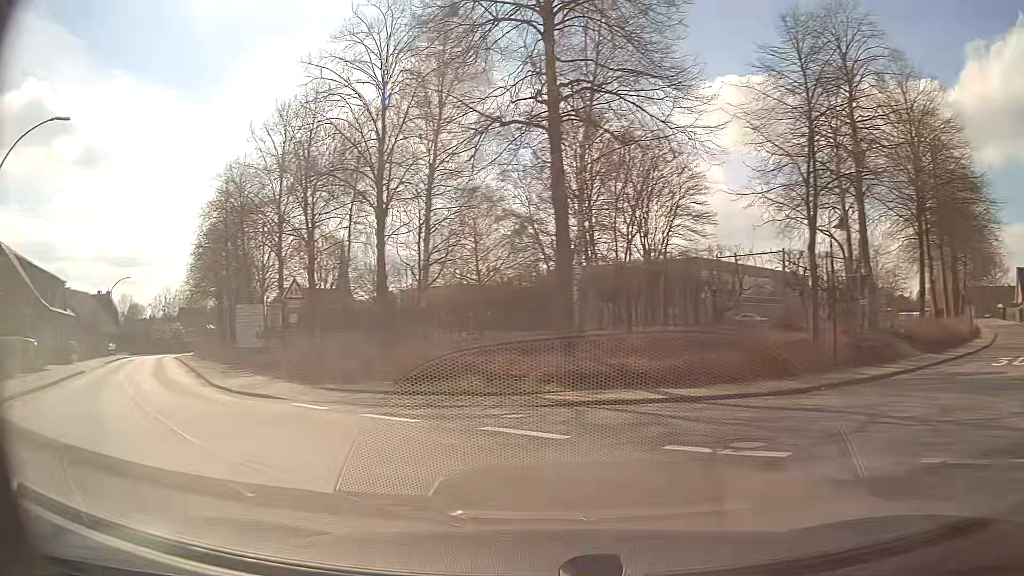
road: secondary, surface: asphalt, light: Day
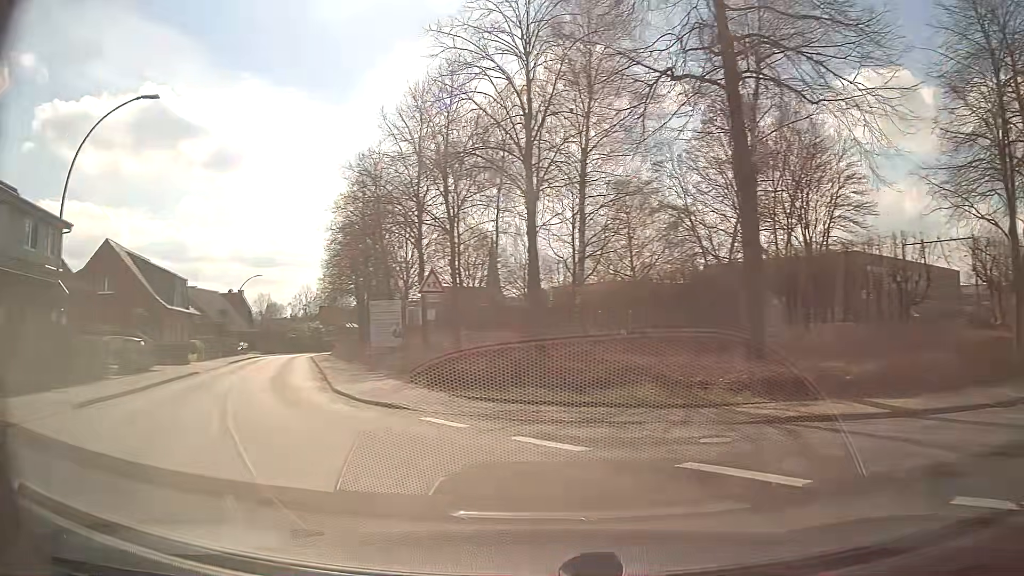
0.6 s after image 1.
(-0.4, +3.0) m; -13°
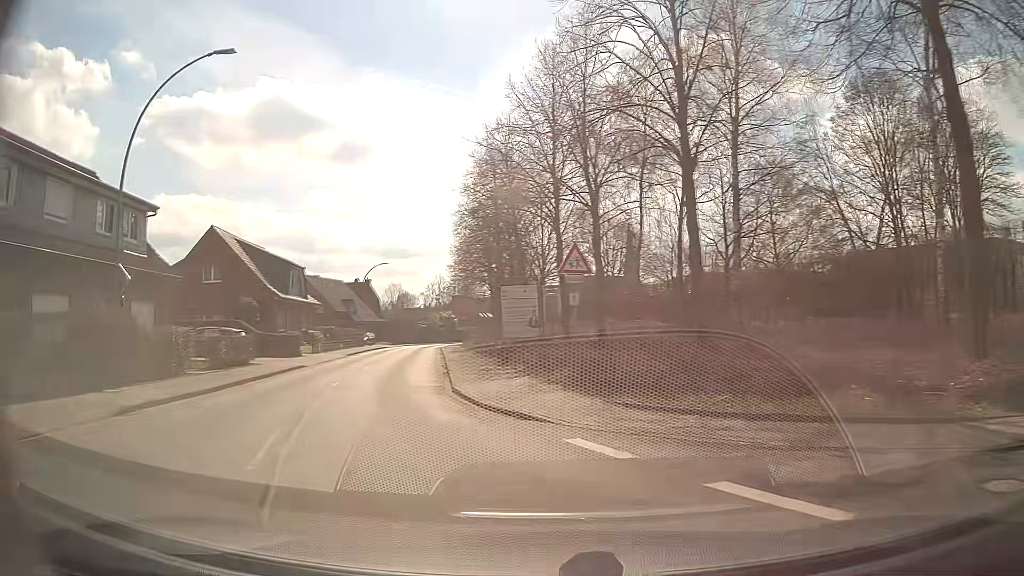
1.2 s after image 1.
(-0.3, +3.6) m; -12°
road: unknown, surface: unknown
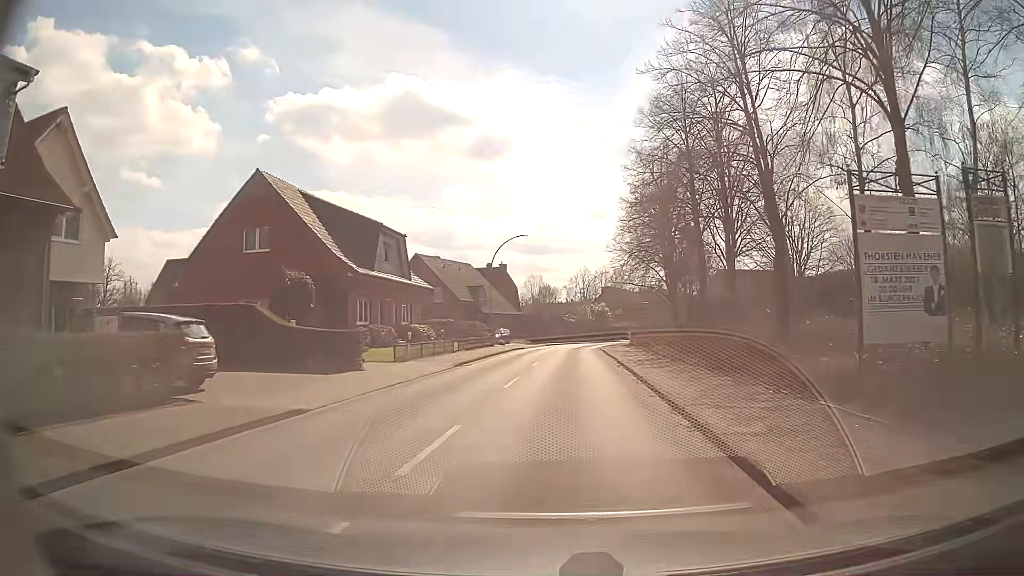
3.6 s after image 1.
(-3.8, +18.5) m; -12°
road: secondary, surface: asphalt
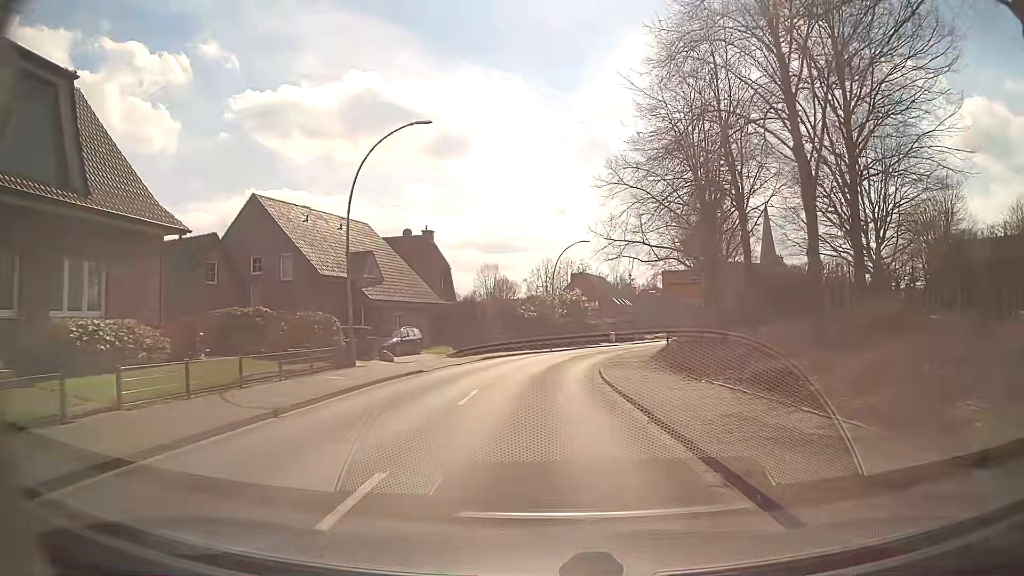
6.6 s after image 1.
(+1.2, +30.2) m; +3°
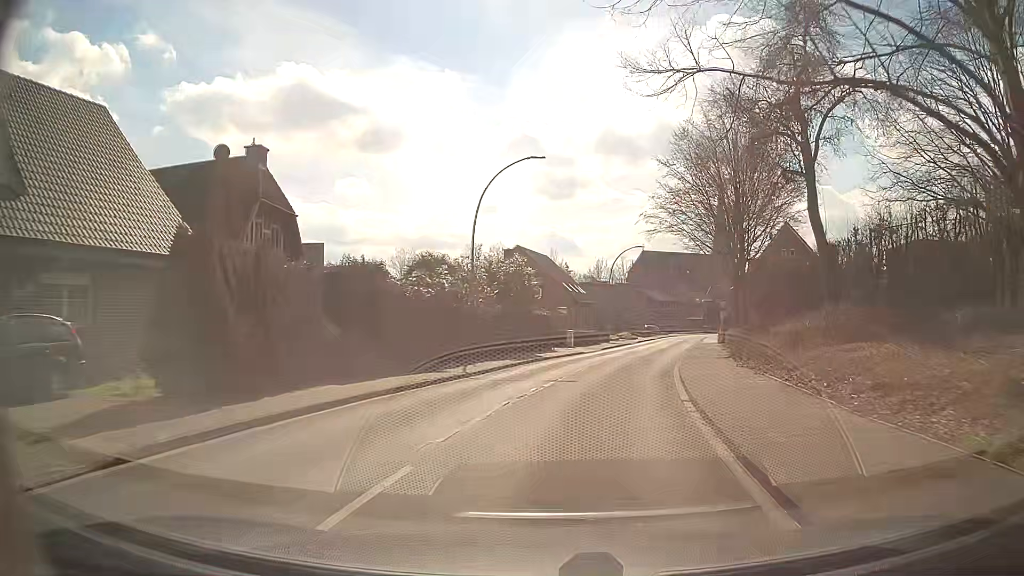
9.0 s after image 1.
(+0.9, +26.9) m; +6°
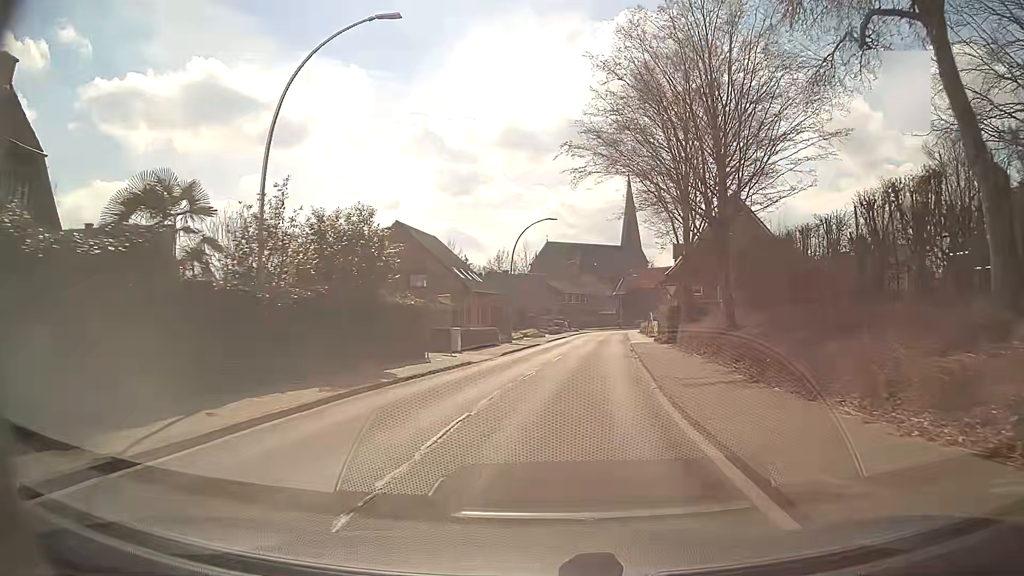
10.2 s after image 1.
(+1.2, +13.8) m; +9°
(0, +10) (+1, +20) (+2, +30) (+3, +40) (+5, +50) (+6, +60) (+7, +70) (+8, +80) (+10, +89) (+14, +99) m
